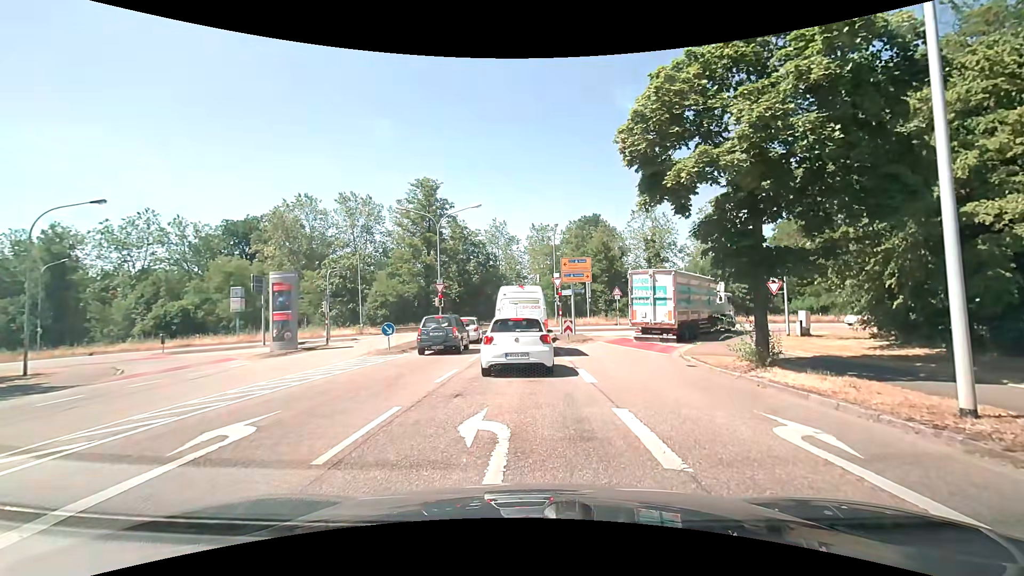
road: unclassified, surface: asphalt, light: Day
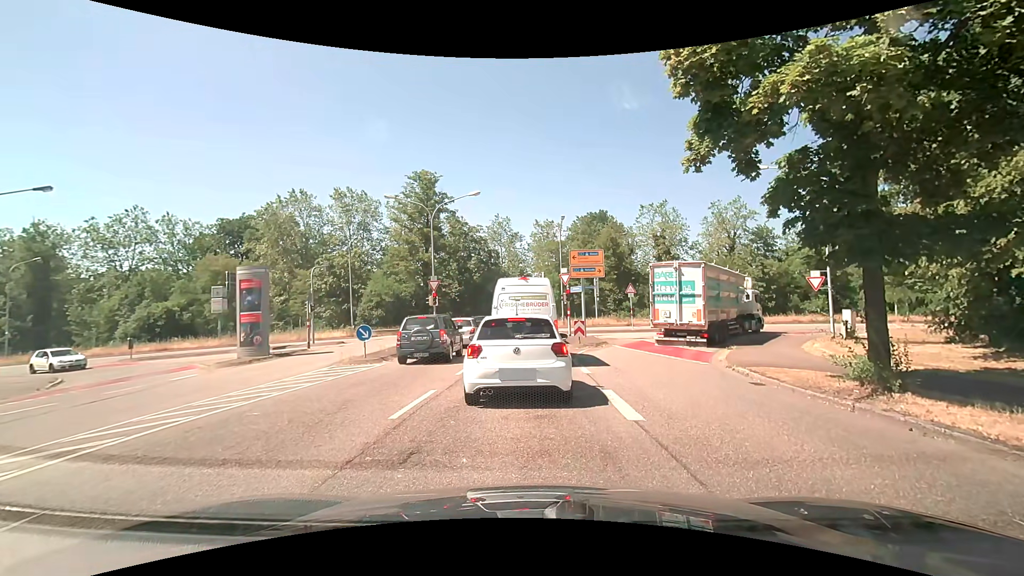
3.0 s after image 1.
(0.0, +3.7) m; 0°
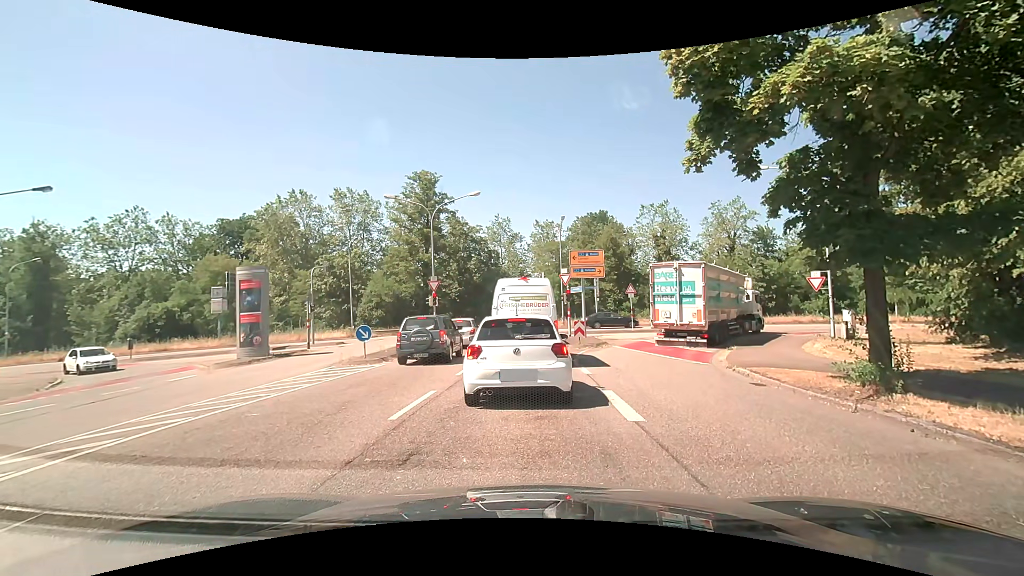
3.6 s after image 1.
(0.0, +0.1) m; 0°
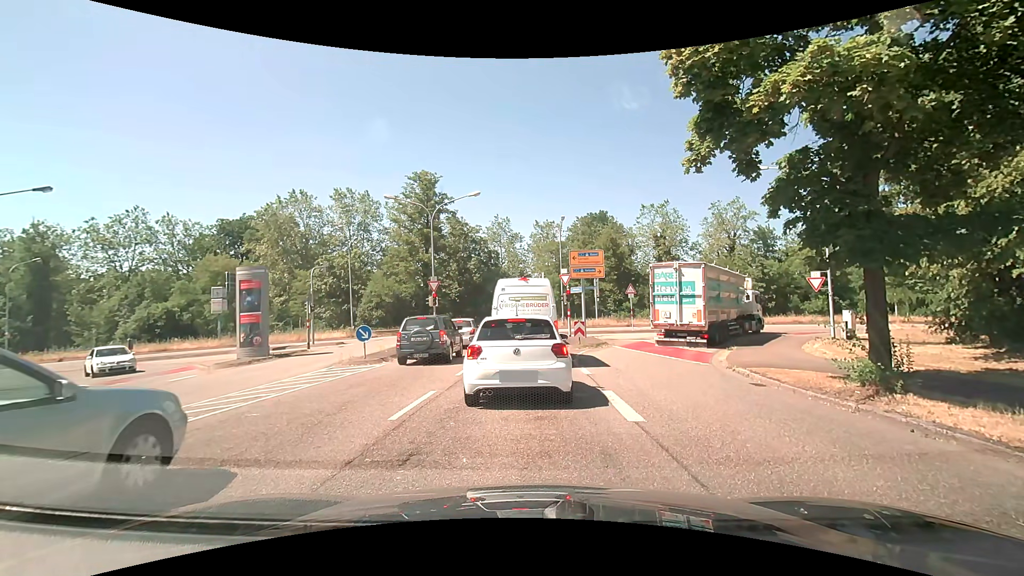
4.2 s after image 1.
(0.0, 0.0) m; 0°
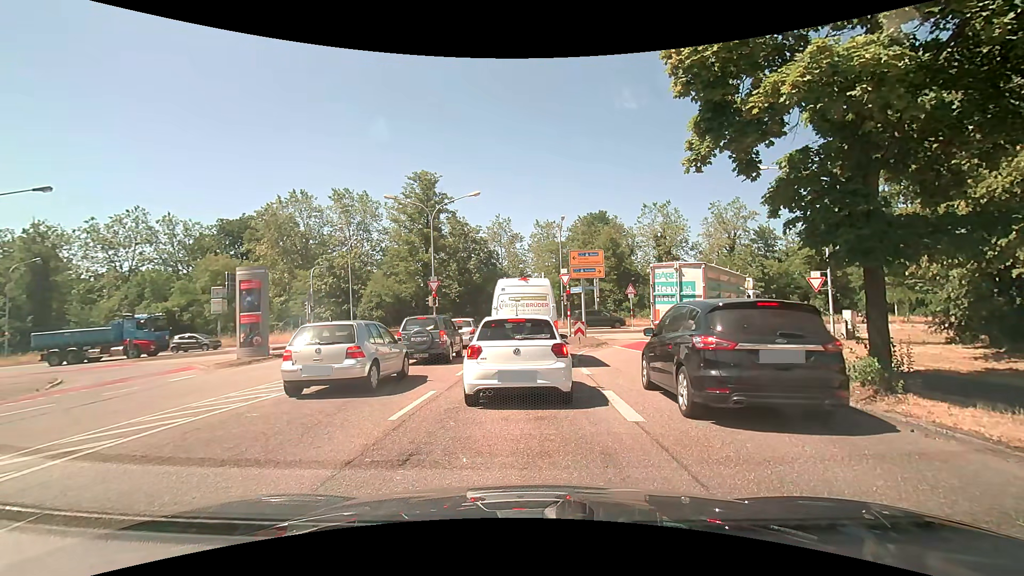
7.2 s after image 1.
(0.0, 0.0) m; 0°
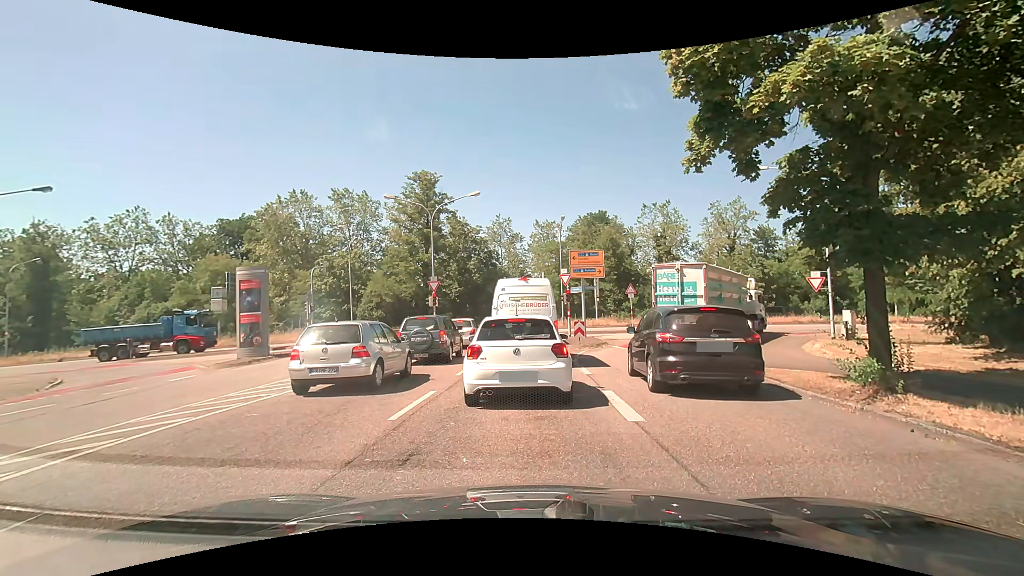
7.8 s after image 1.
(0.0, 0.0) m; 0°
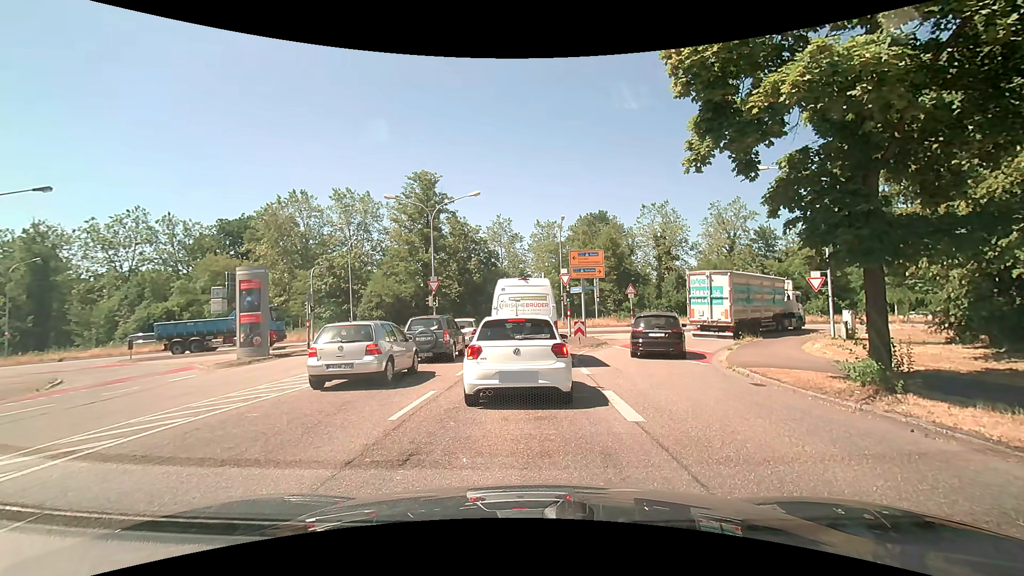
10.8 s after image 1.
(0.0, 0.0) m; 0°
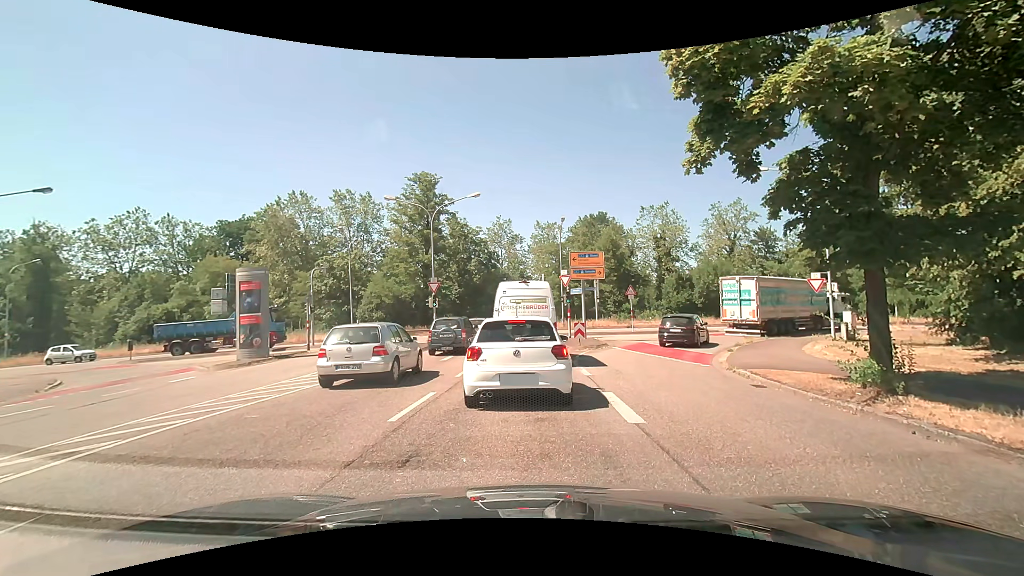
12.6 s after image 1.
(0.0, 0.0) m; 0°
(0, +10) (0, +20) (0, +30) (-1, +40) (-3, +50) (-11, +55) (-21, +57) (-31, +56) (-41, +55) (-51, +54) m
